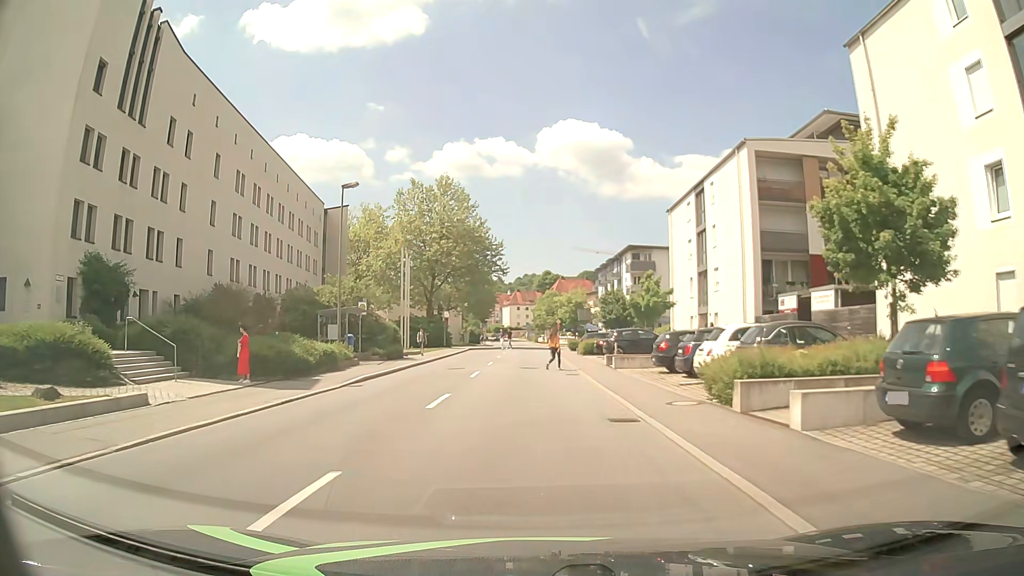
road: tertiary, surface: asphalt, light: Day
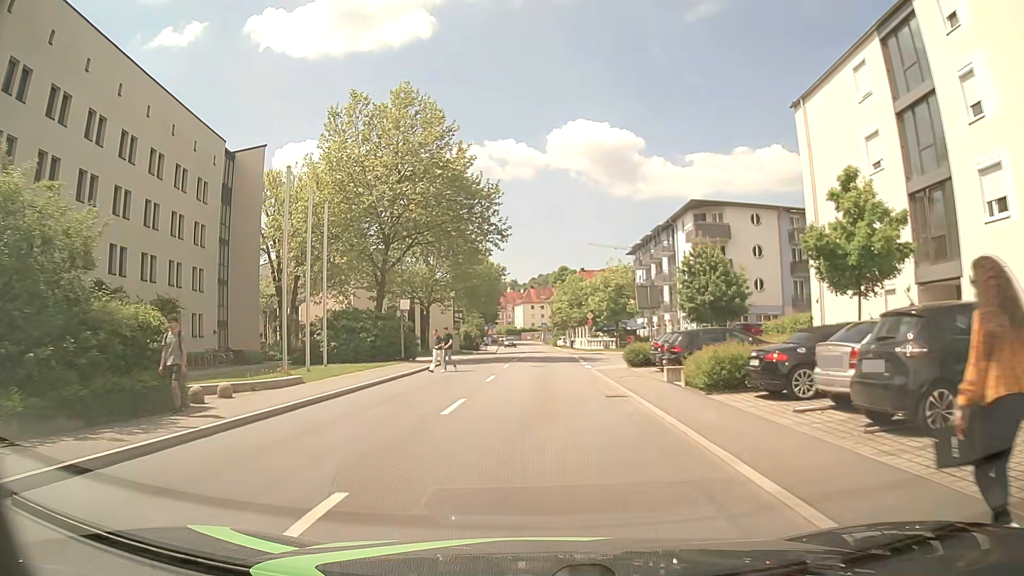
(-0.3, +27.6) m; -1°
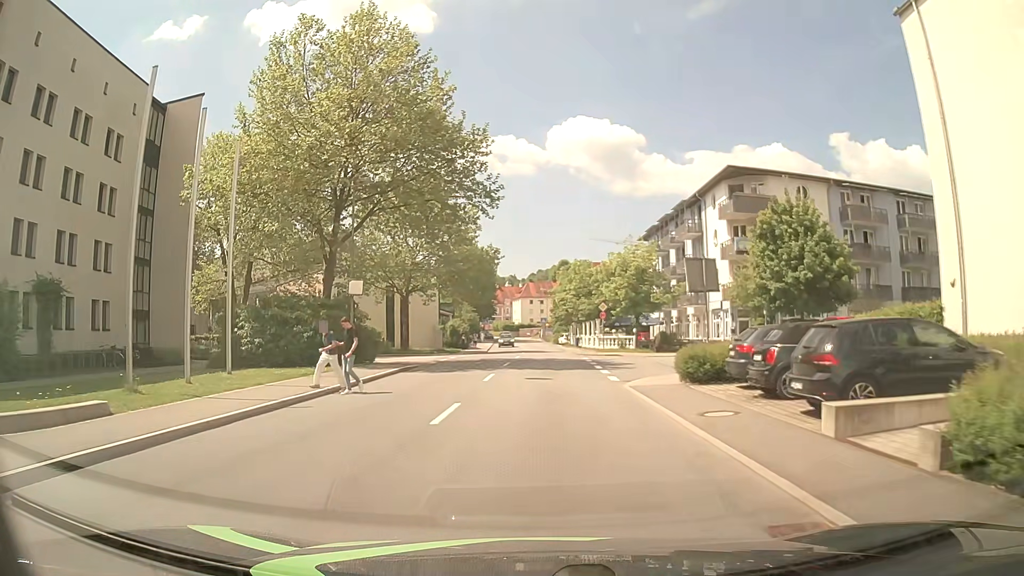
(-0.1, +10.7) m; -1°
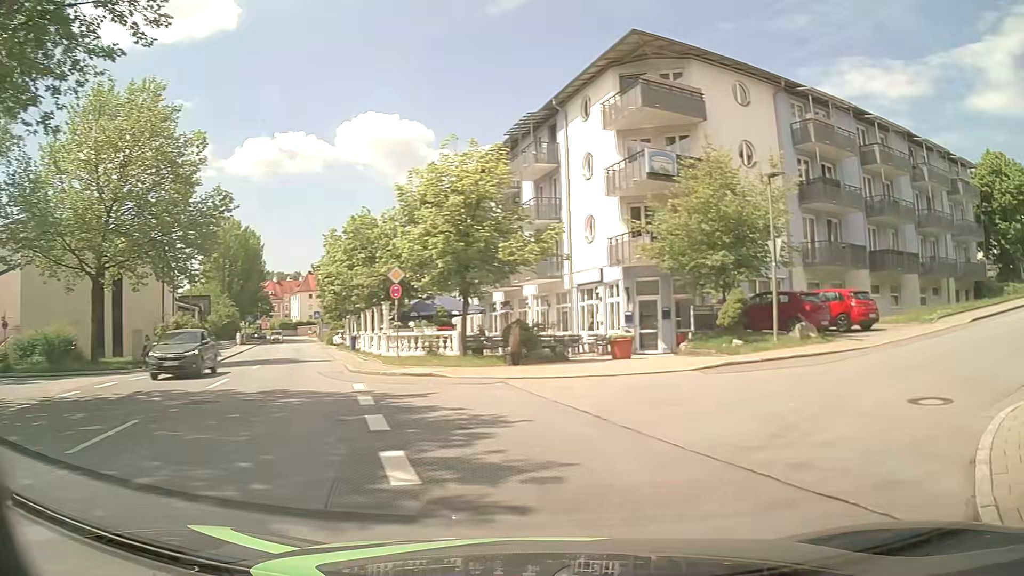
(+1.2, +20.4) m; +18°
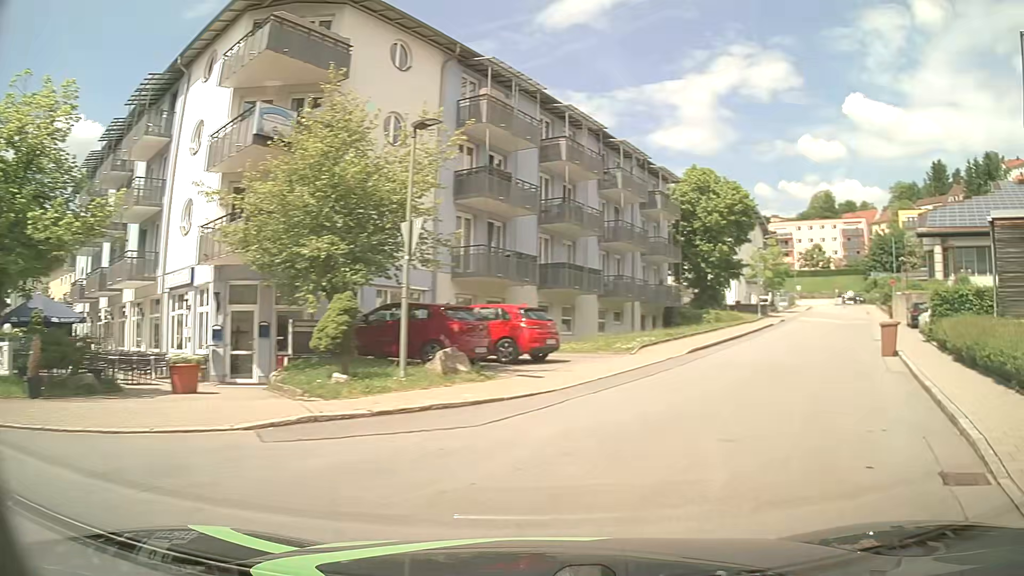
(+1.6, +6.5) m; +31°
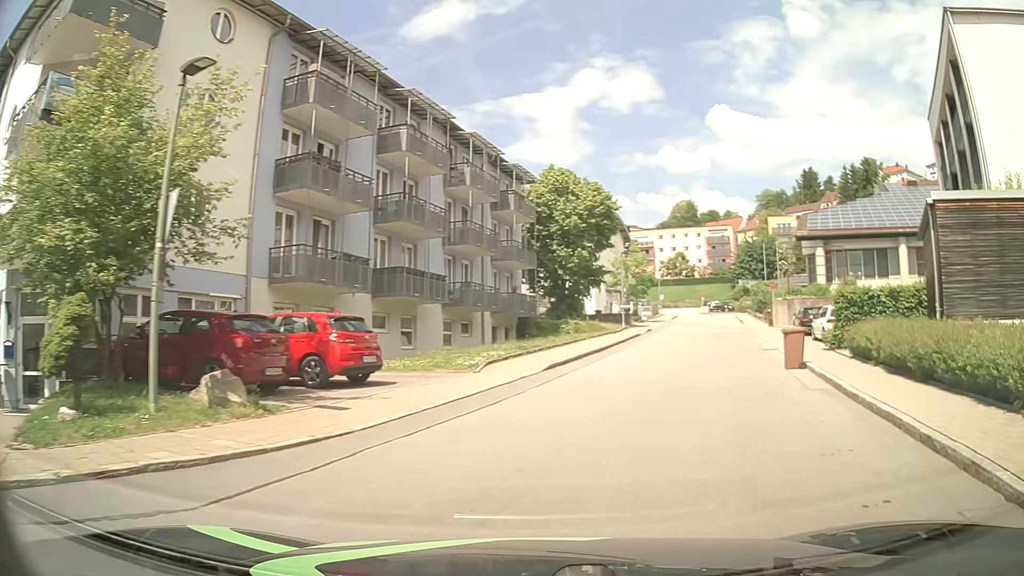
(+0.4, +3.7) m; +11°
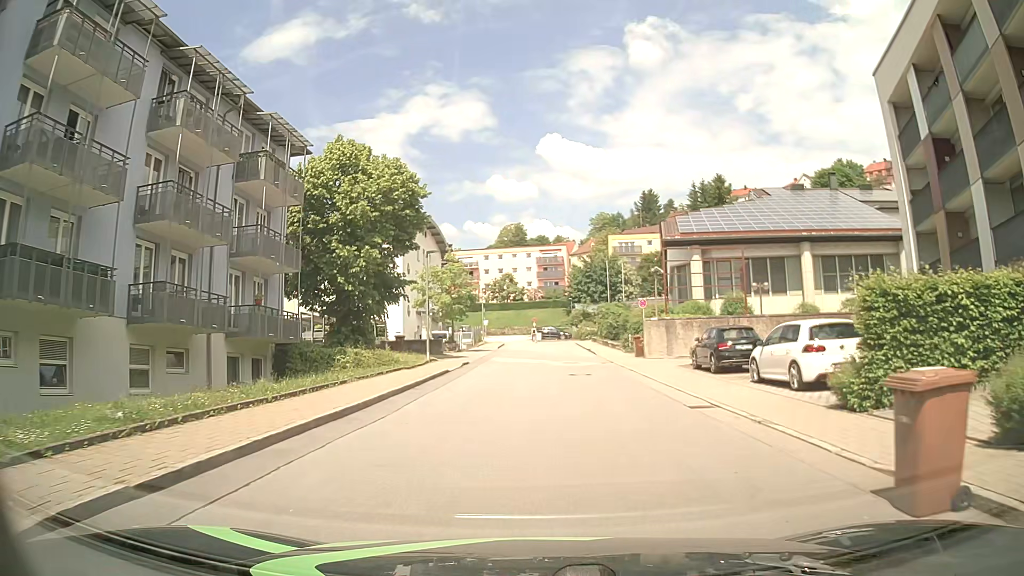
(+2.1, +13.1) m; +15°
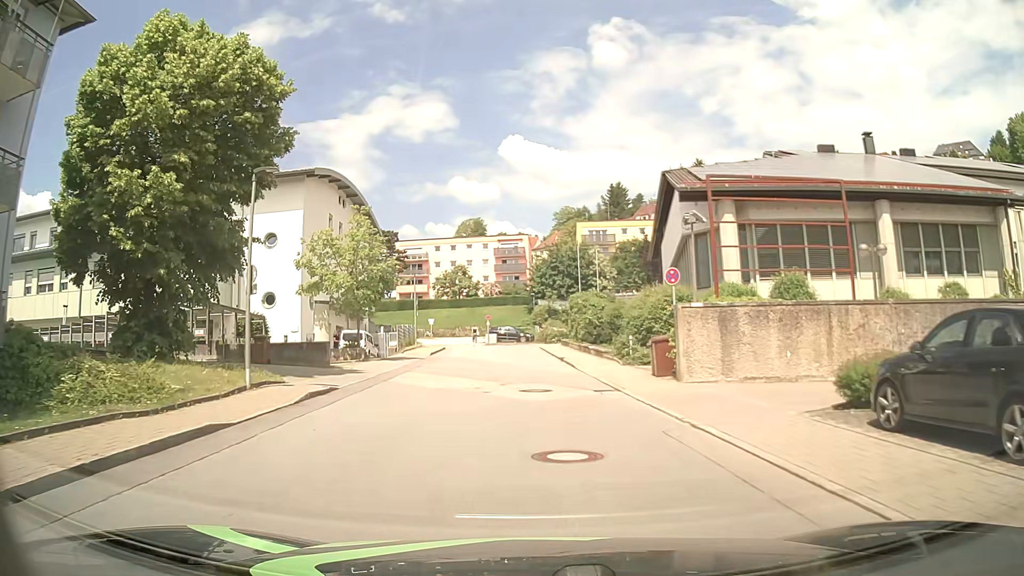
(+0.4, +15.4) m; +2°
